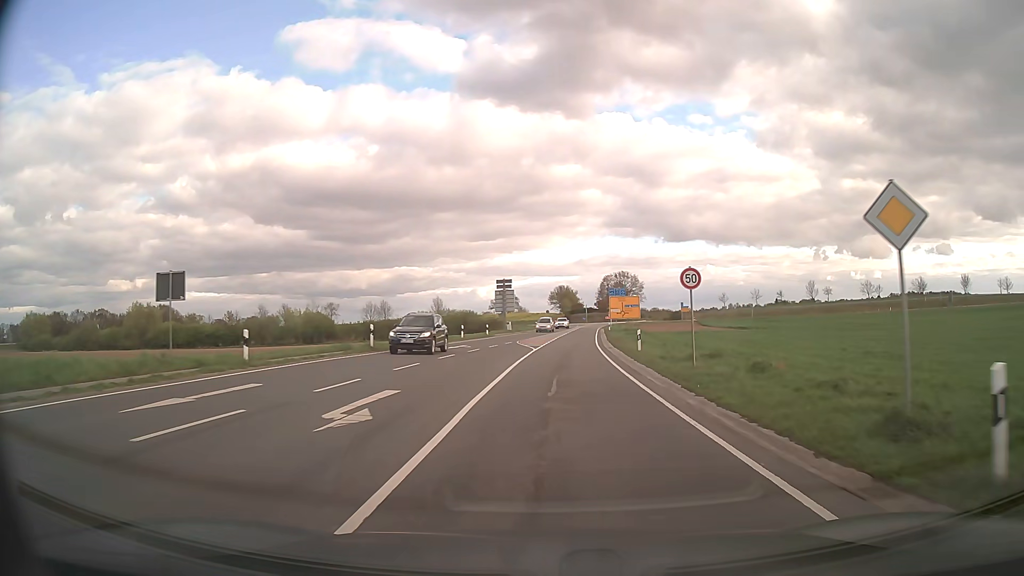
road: secondary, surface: asphalt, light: Day
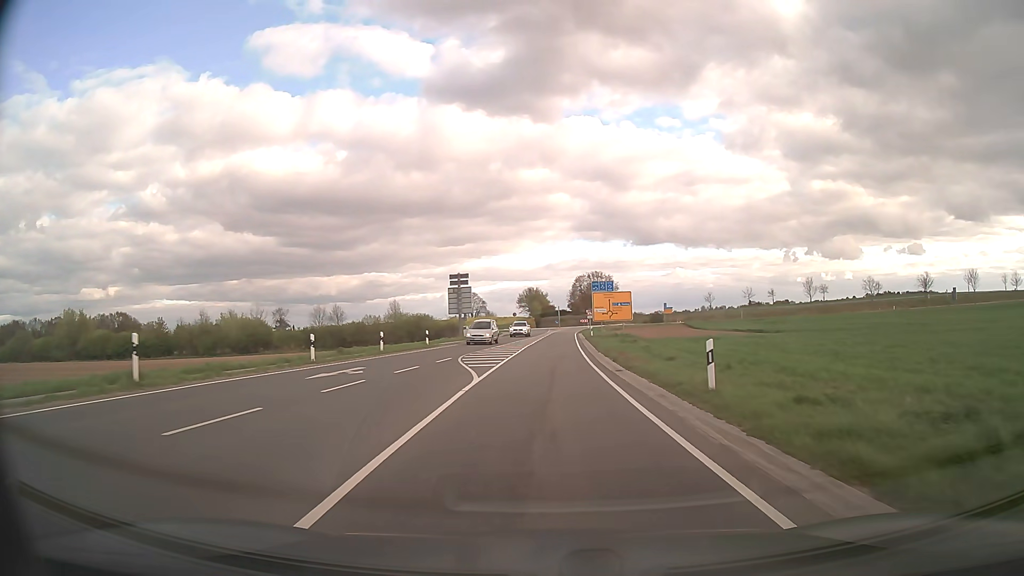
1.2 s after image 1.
(+0.4, +17.1) m; +3°
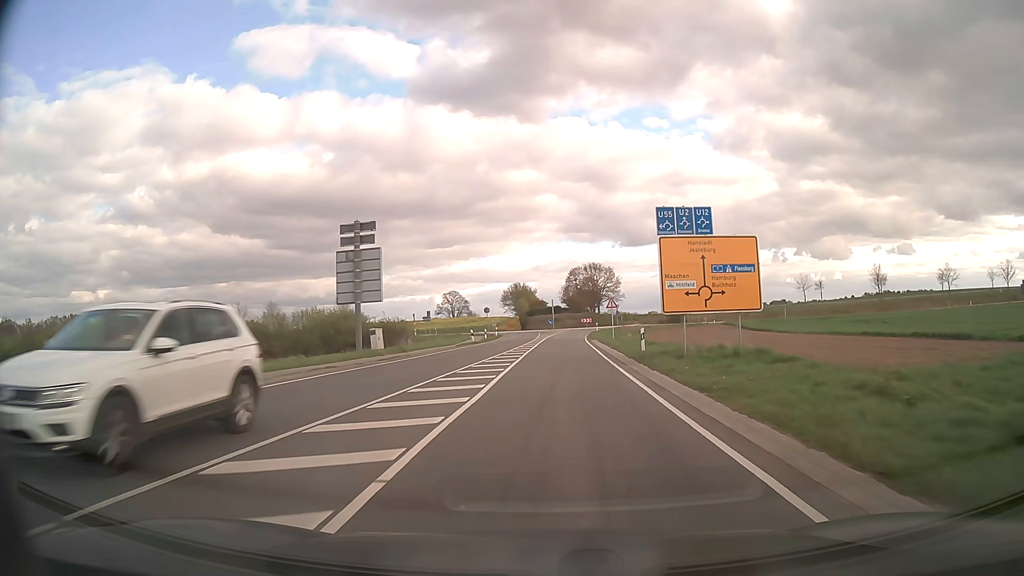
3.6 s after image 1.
(+0.2, +36.2) m; +1°
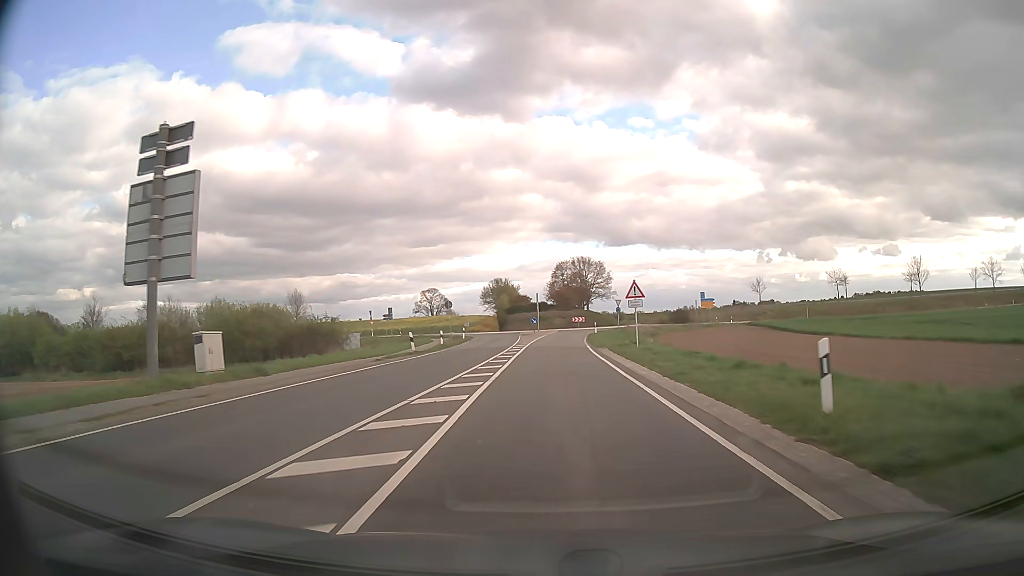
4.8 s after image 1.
(+0.2, +18.0) m; +1°
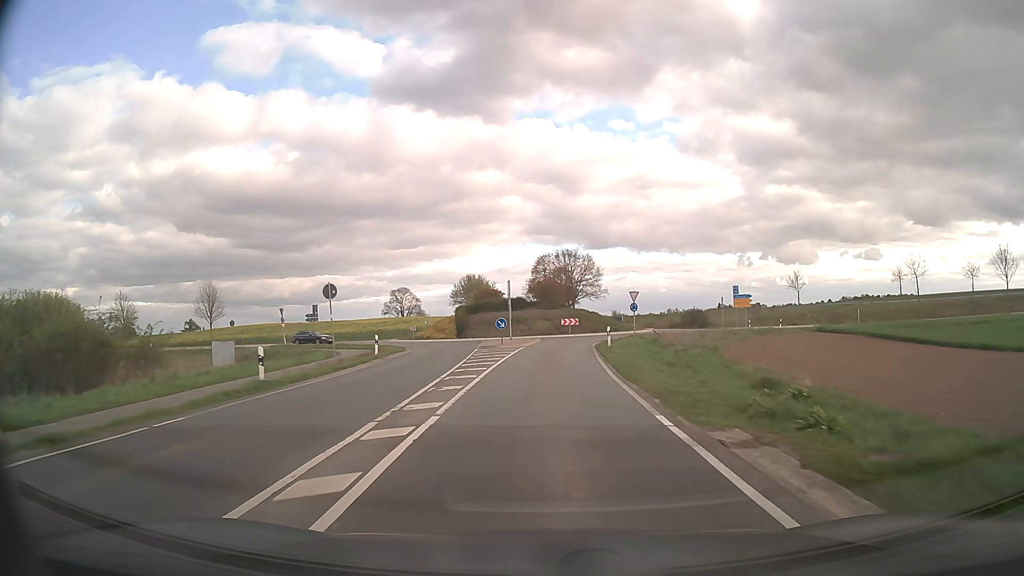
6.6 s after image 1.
(+0.4, +25.1) m; +2°
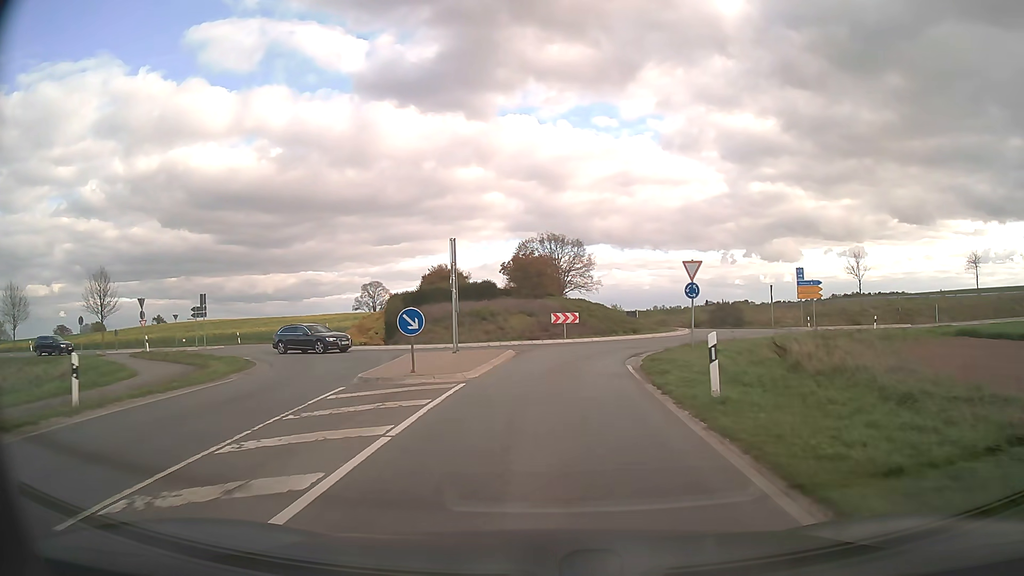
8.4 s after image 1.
(+0.2, +21.8) m; +1°
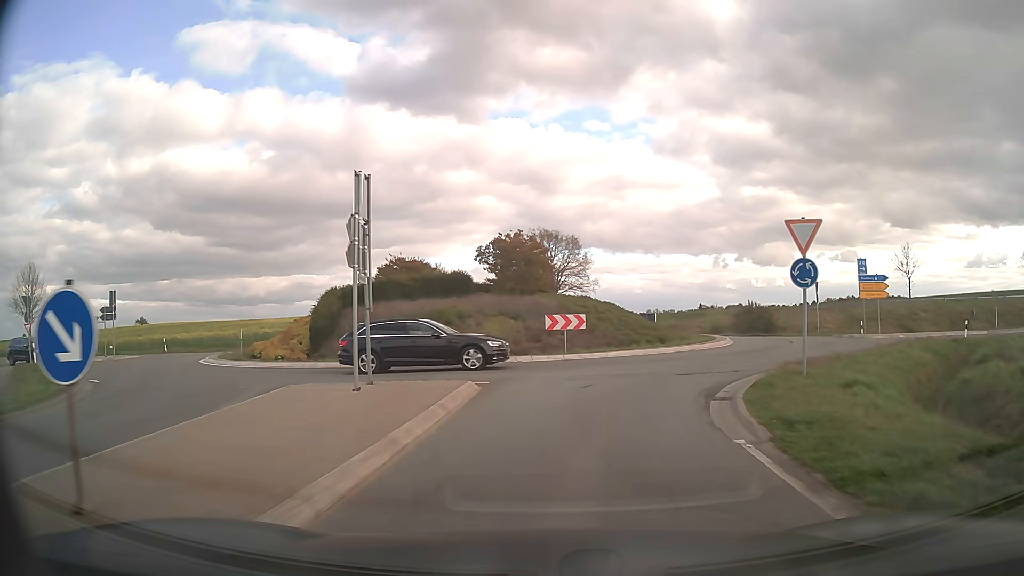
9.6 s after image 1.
(+0.1, +11.1) m; +1°
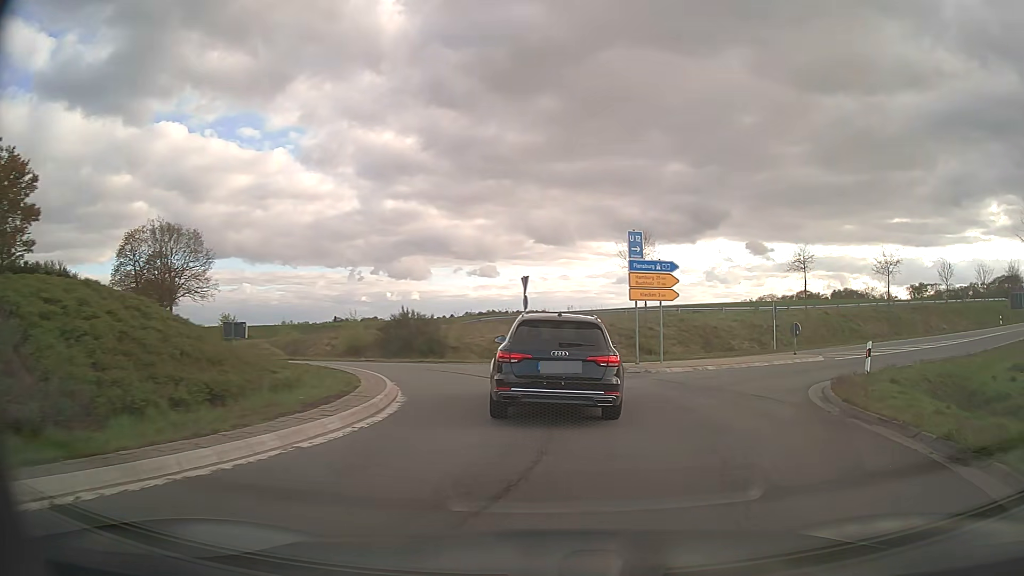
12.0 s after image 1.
(+3.6, +17.8) m; +32°
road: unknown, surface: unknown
(0, +10) (-3, +19) (-10, +26) (-20, +25) (-28, +19) (-33, +11) (-38, +2) (-45, -5) (-53, -11) (-61, -17) m
